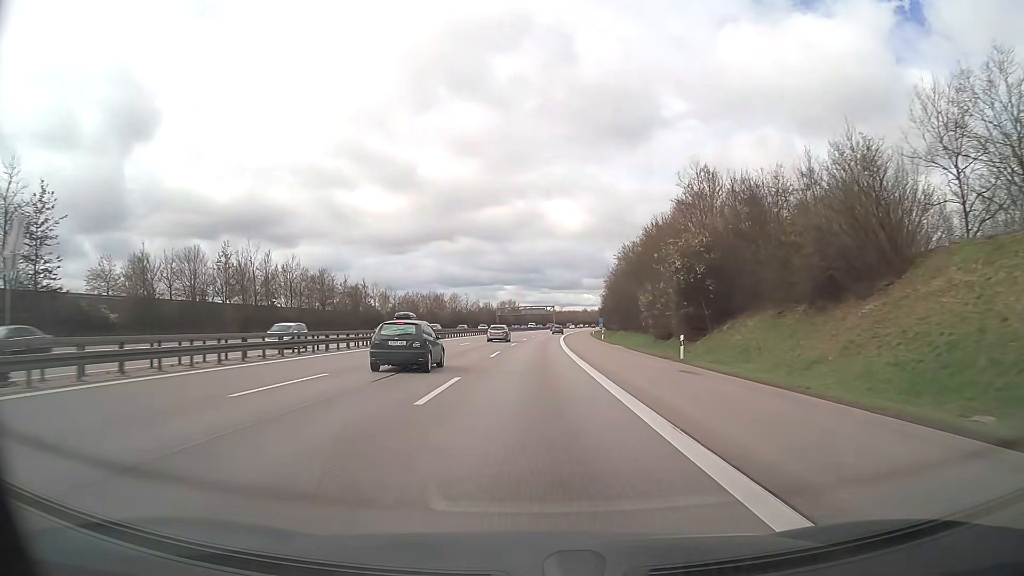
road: motorway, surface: asphalt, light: Day
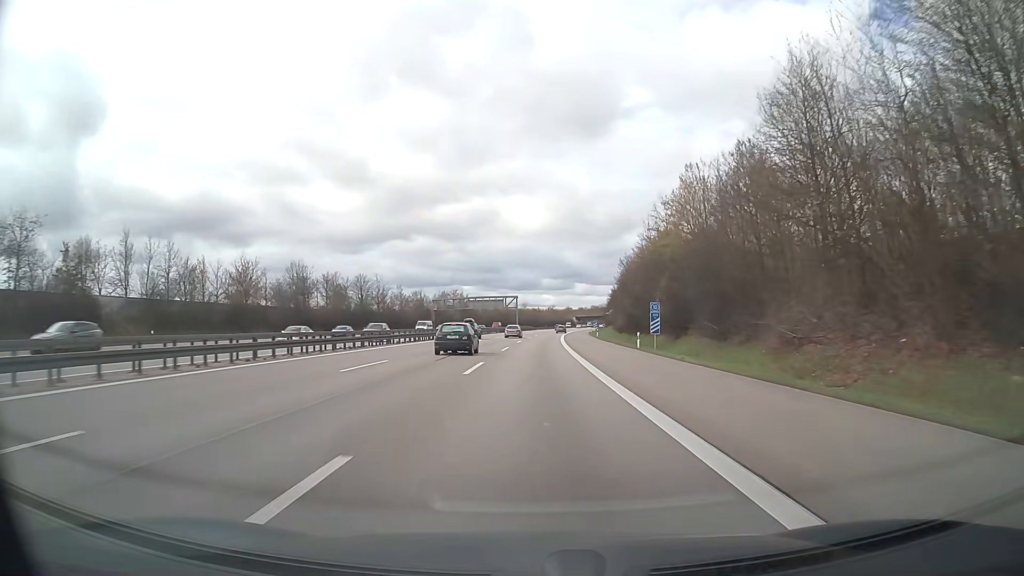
(+2.3, +83.2) m; +4°
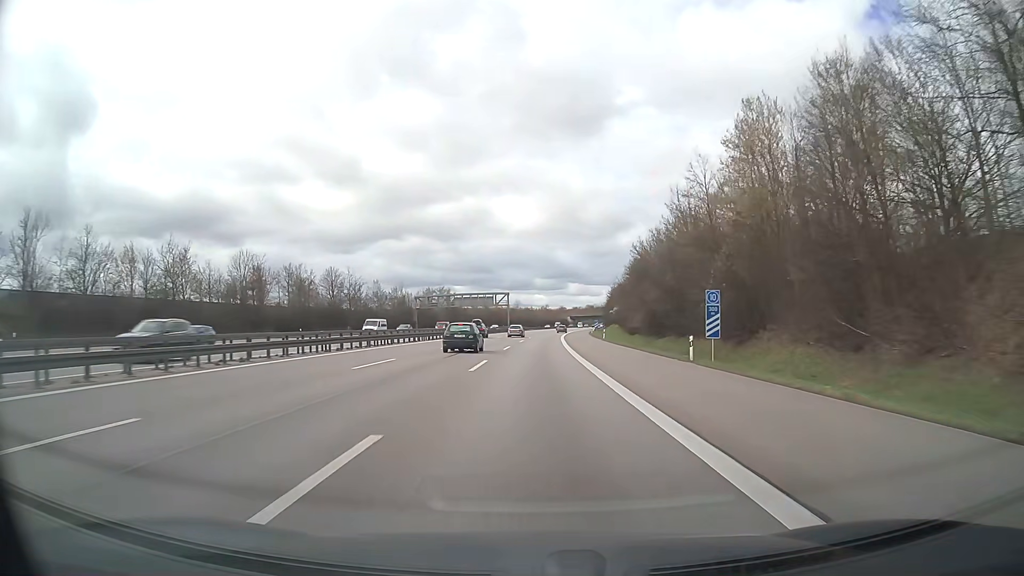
(0.0, +16.6) m; 0°
(0, +10) (0, +20) (0, +30) (+1, +40) (+1, +50) (+1, +60) (+2, +70) (+2, +80) (+3, +90) (+4, +100) m
